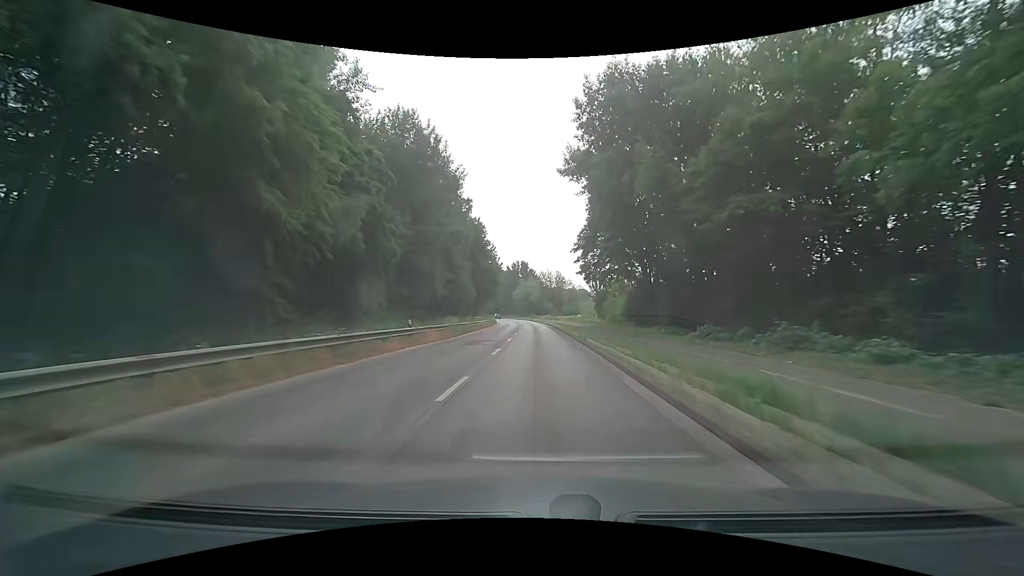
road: secondary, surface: asphalt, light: Day
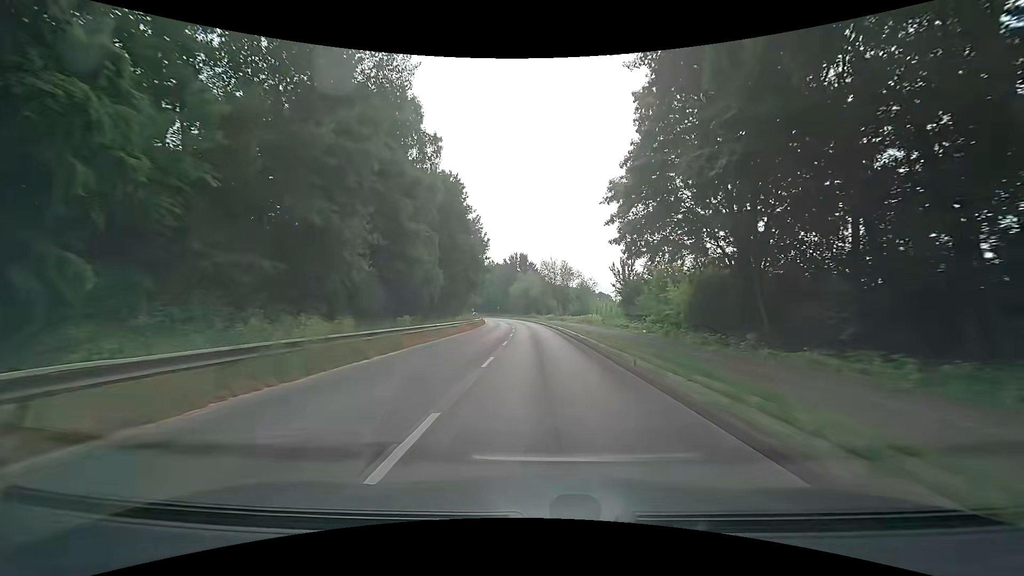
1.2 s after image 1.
(0.0, +22.0) m; 0°
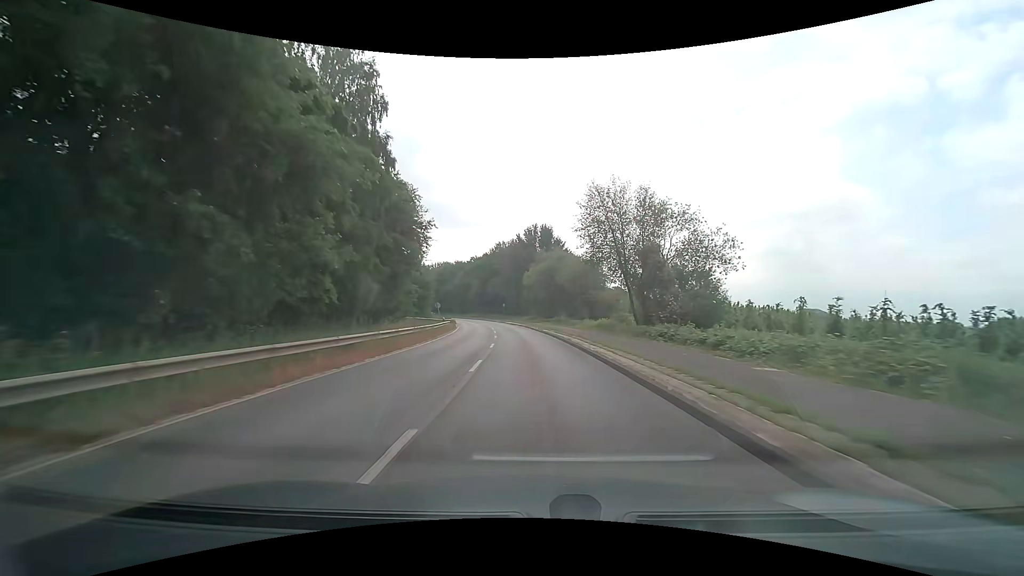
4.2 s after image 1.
(-0.5, +54.8) m; -2°
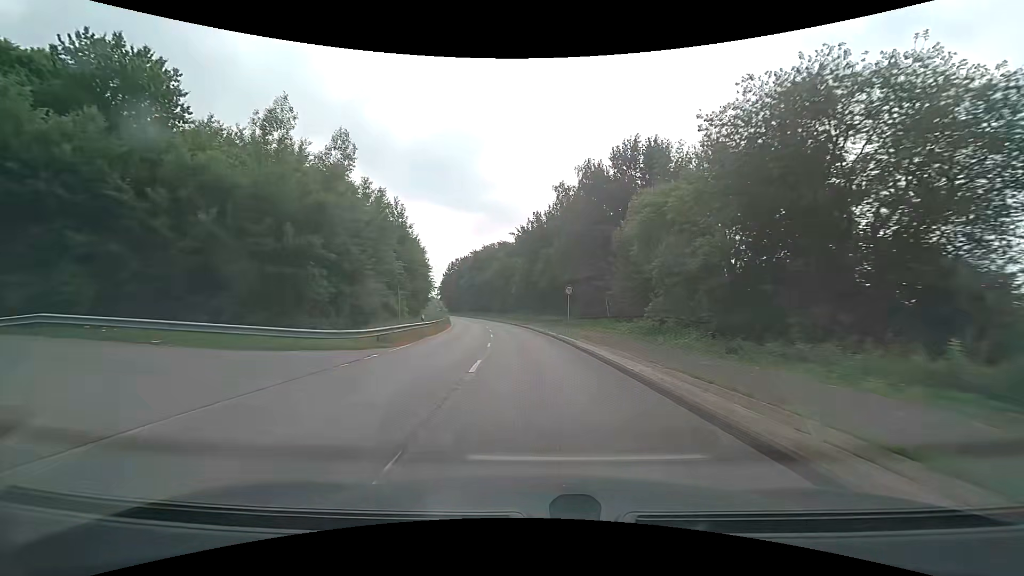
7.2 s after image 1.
(-3.1, +54.4) m; -7°
(0, +10) (-1, +20) (-1, +30) (-2, +40) (-3, +50) (-4, +60) (-6, +70) (-8, +79) (-10, +89) (-12, +99) m
